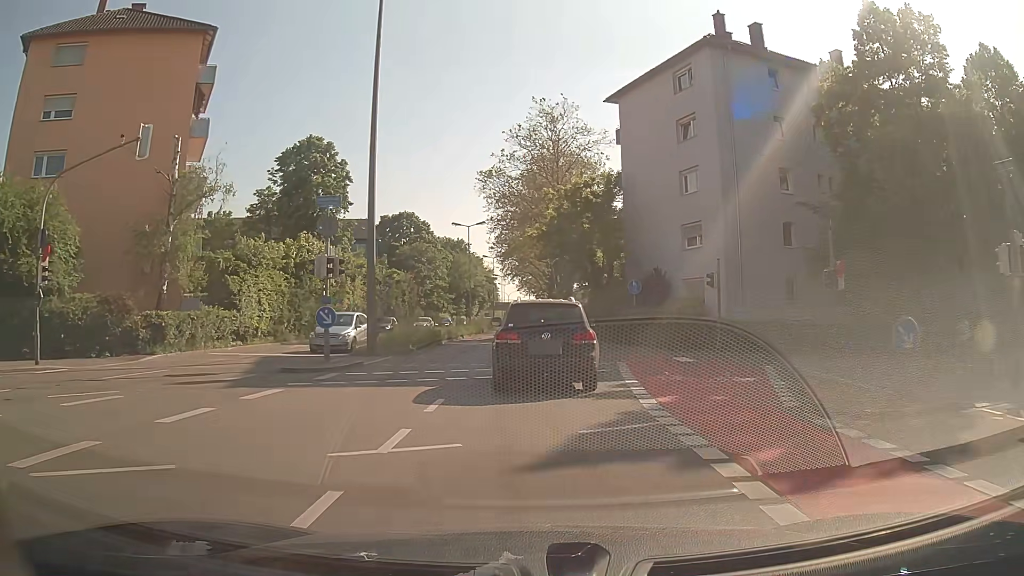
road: secondary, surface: asphalt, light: Day
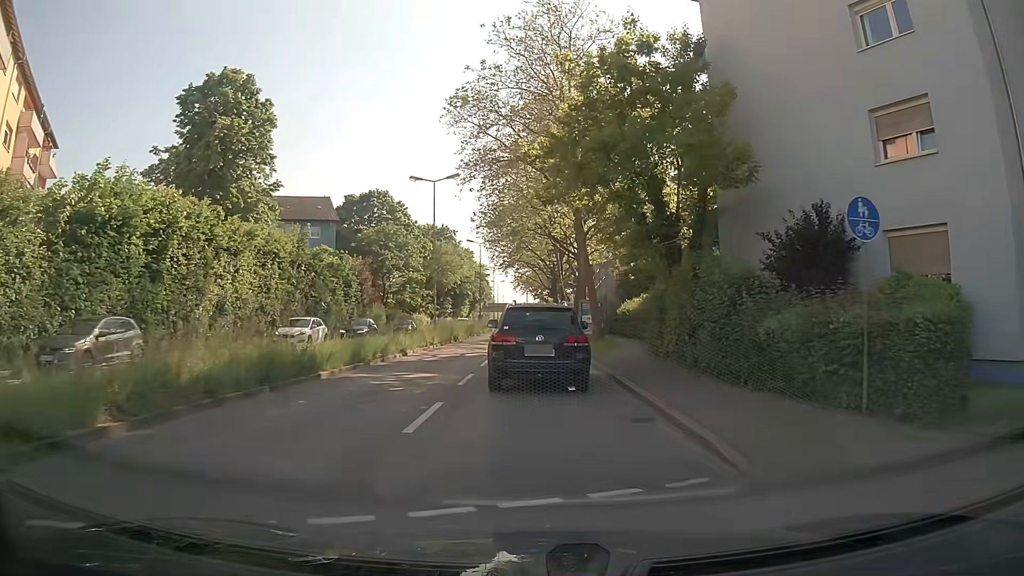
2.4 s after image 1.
(-0.1, +20.5) m; 0°
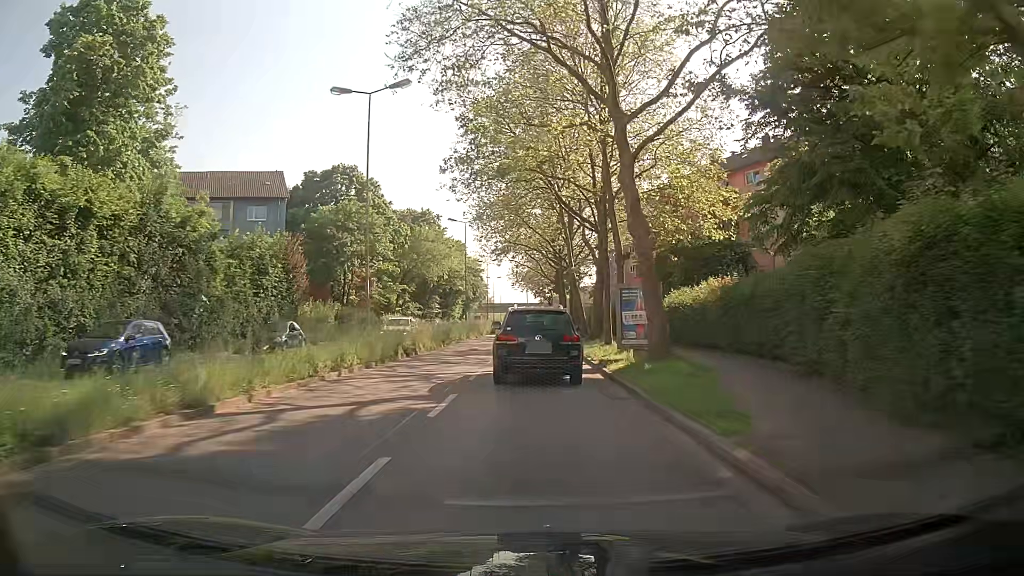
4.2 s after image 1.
(-0.1, +16.4) m; 0°
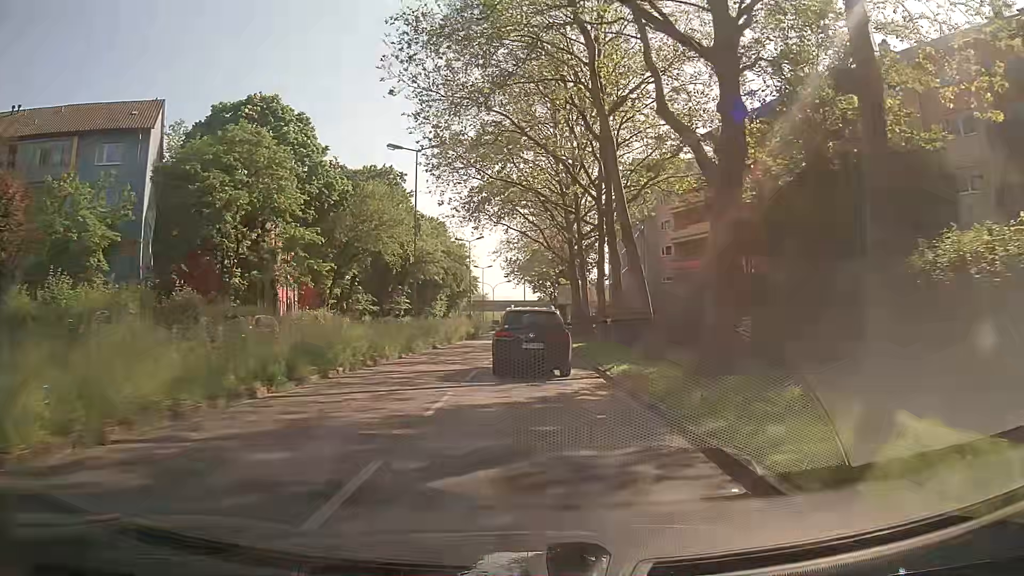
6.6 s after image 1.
(+0.1, +24.3) m; +2°
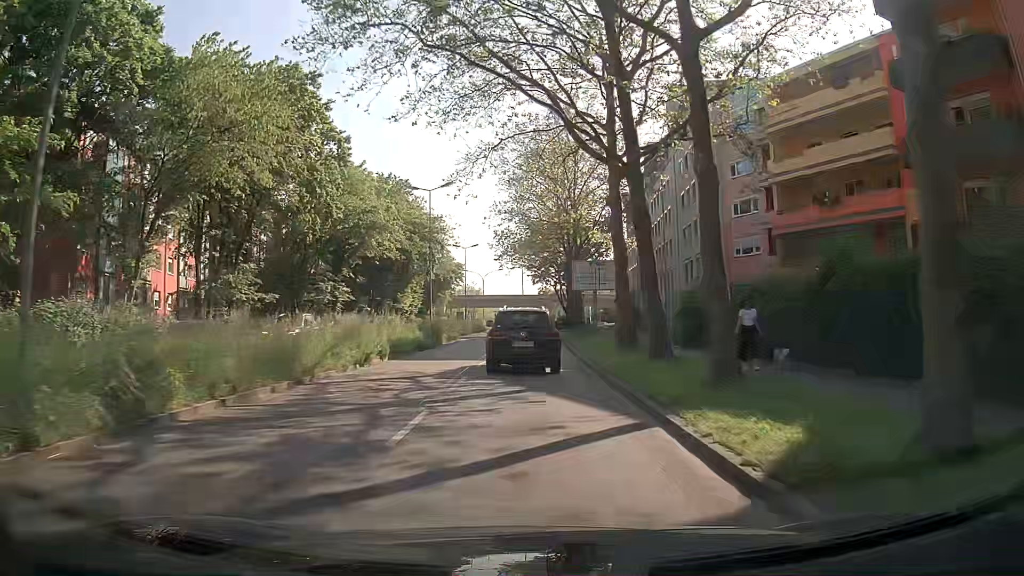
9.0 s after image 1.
(-0.9, +26.3) m; -3°
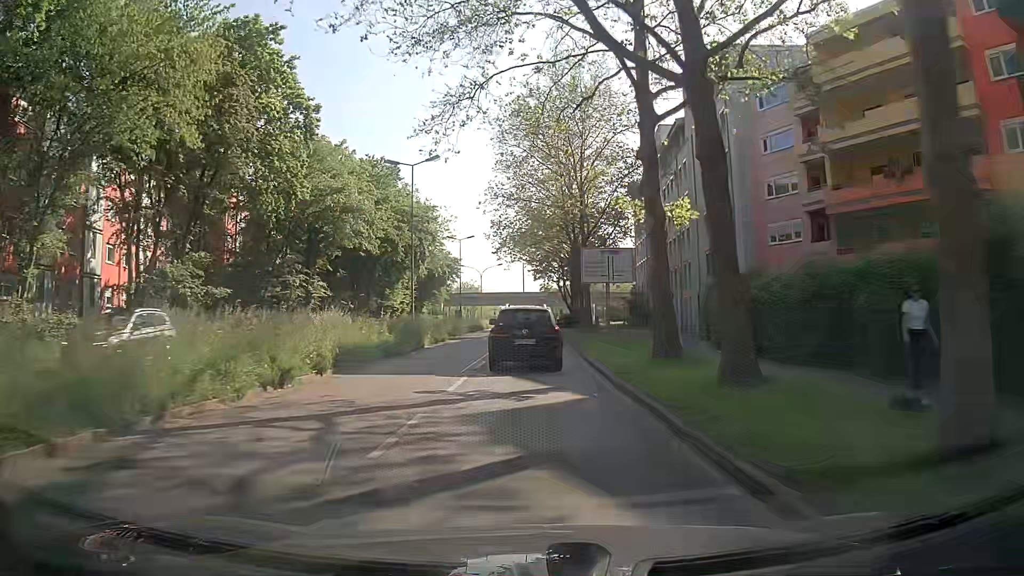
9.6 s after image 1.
(0.0, +6.7) m; 0°
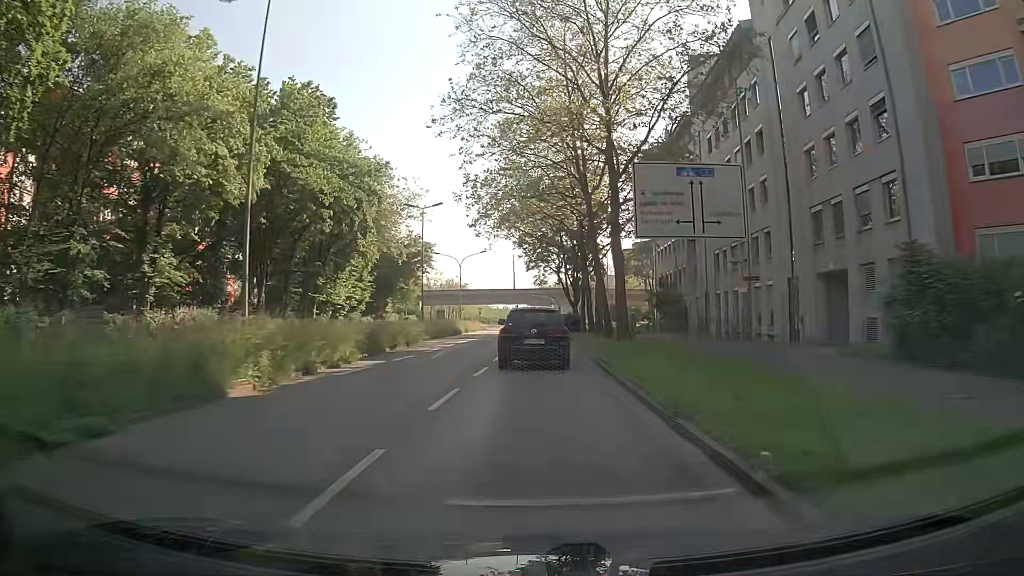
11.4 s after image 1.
(+0.3, +20.5) m; +1°
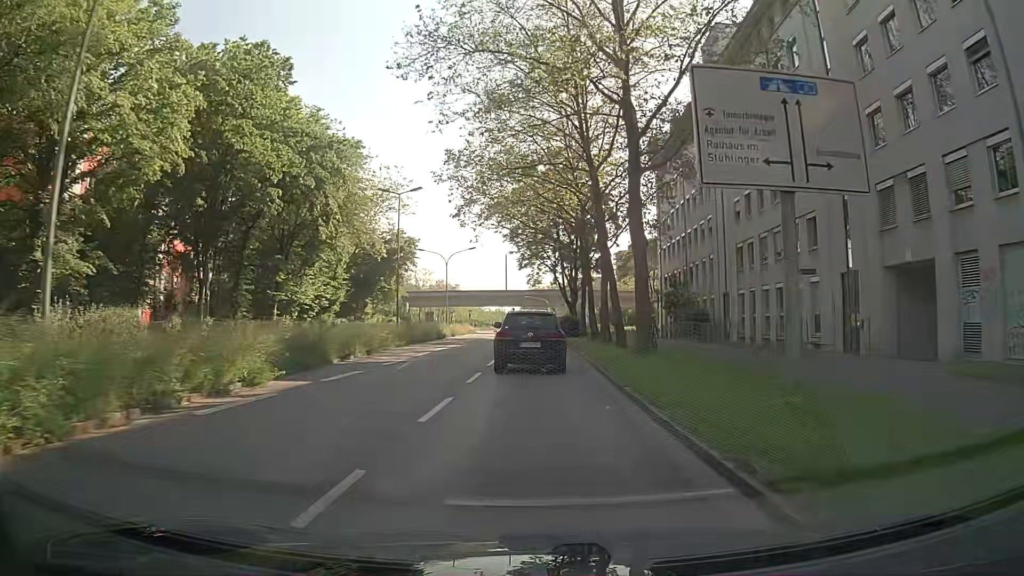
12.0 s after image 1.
(0.0, +6.9) m; +1°
(0, +10) (0, +20) (0, +30) (0, +40) (0, +50) (-1, +60) (-1, +70) (0, +80) (+2, +90) (+7, +99) m
